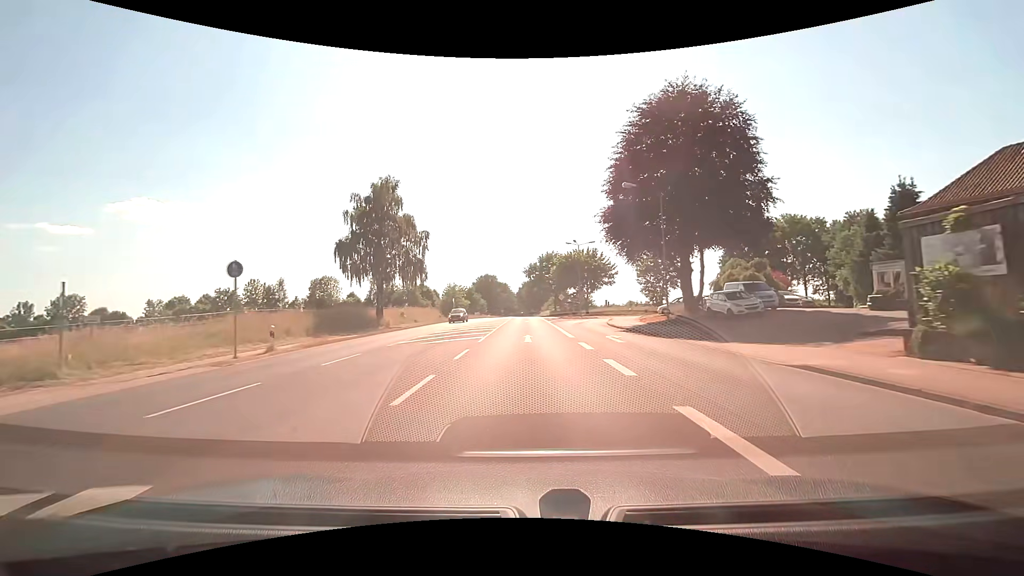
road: primary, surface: asphalt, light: Day
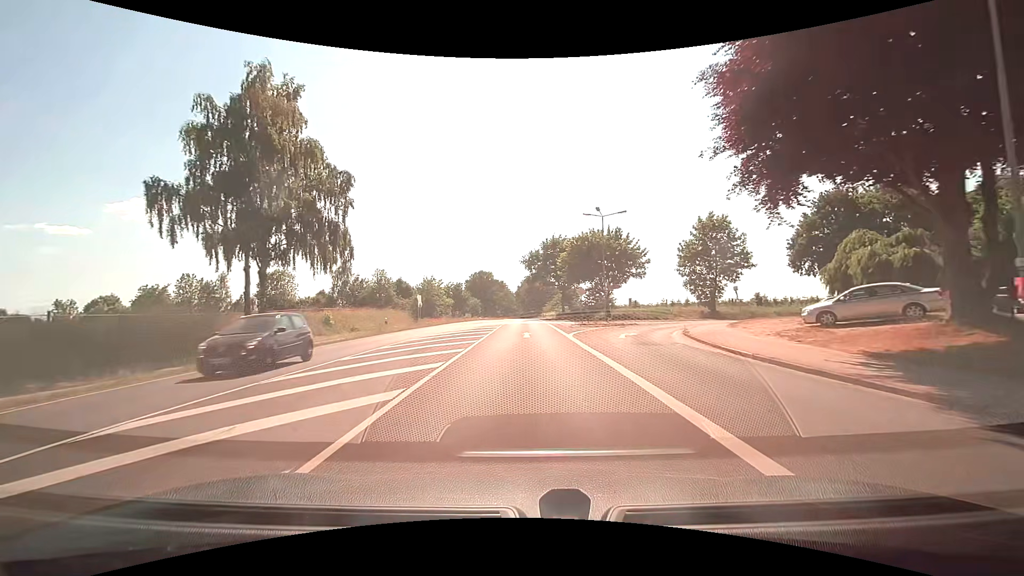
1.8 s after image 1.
(0.0, +22.8) m; 0°
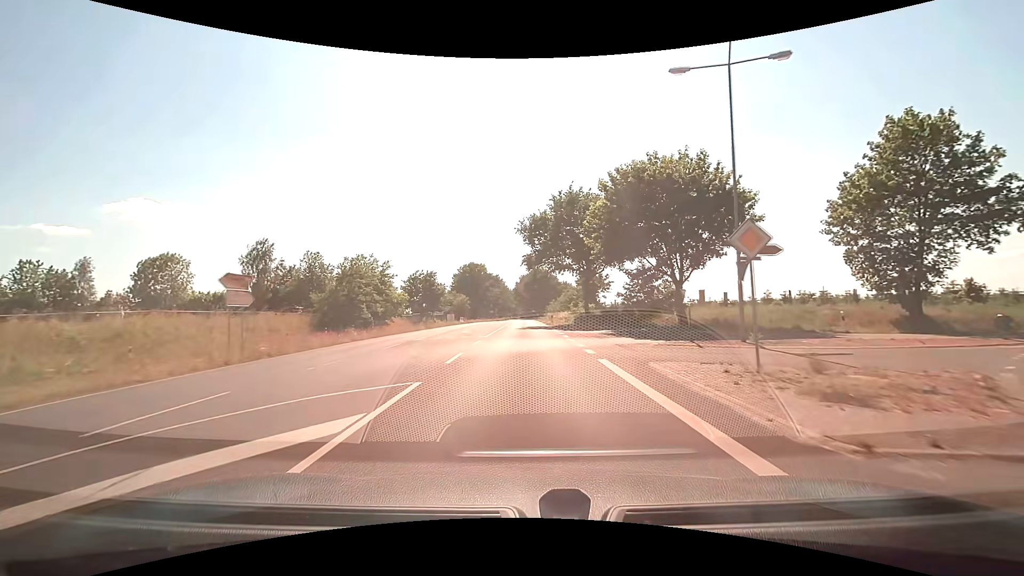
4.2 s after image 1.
(0.0, +30.4) m; 0°
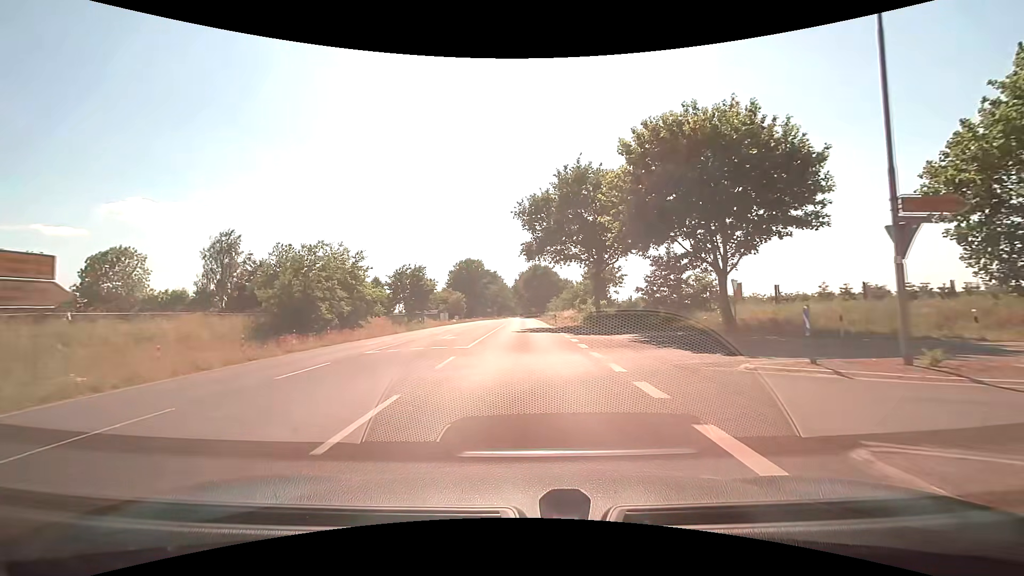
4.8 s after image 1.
(0.0, +7.6) m; 0°
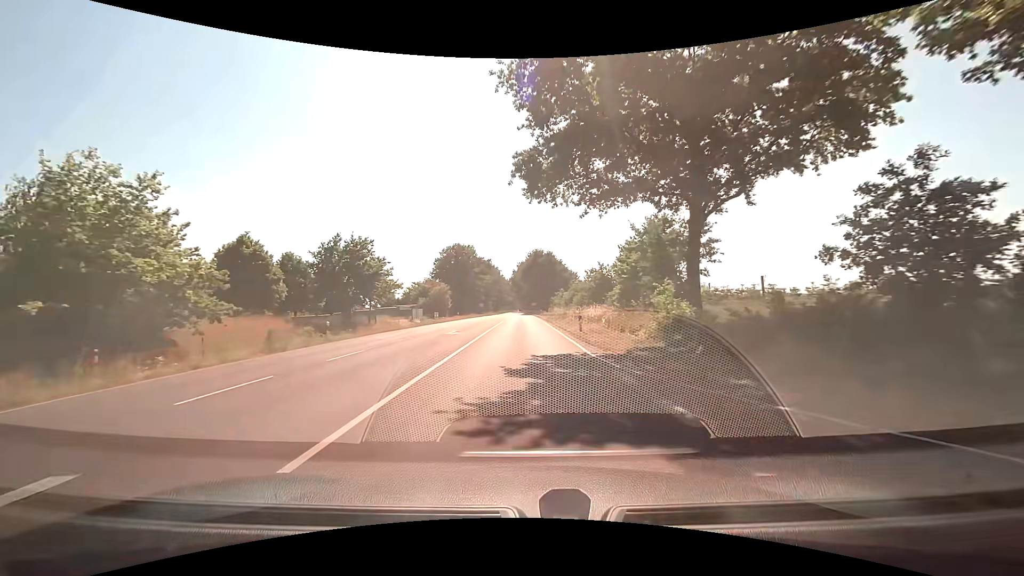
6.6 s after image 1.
(0.0, +23.0) m; 0°
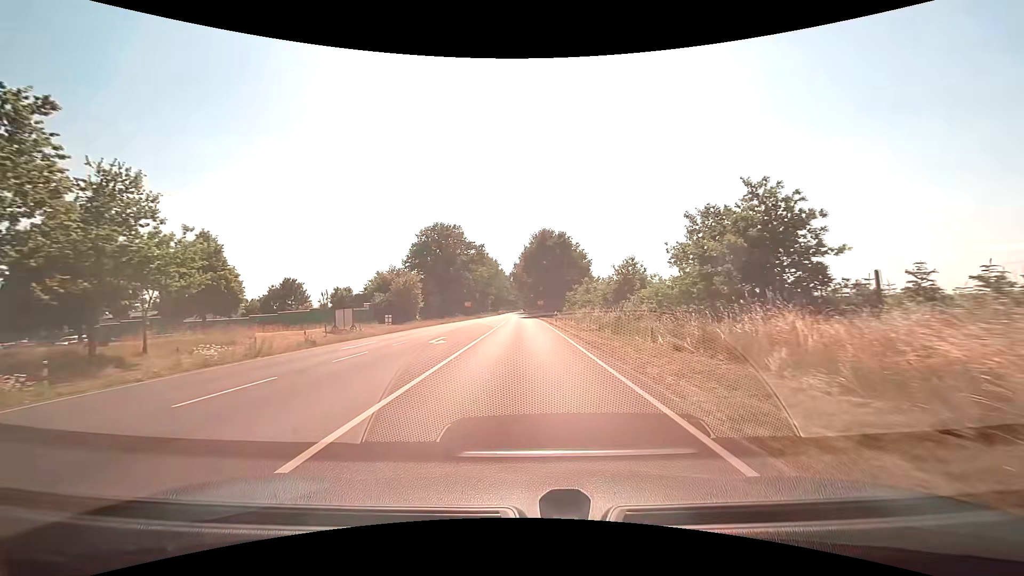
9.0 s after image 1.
(-0.1, +30.8) m; 0°
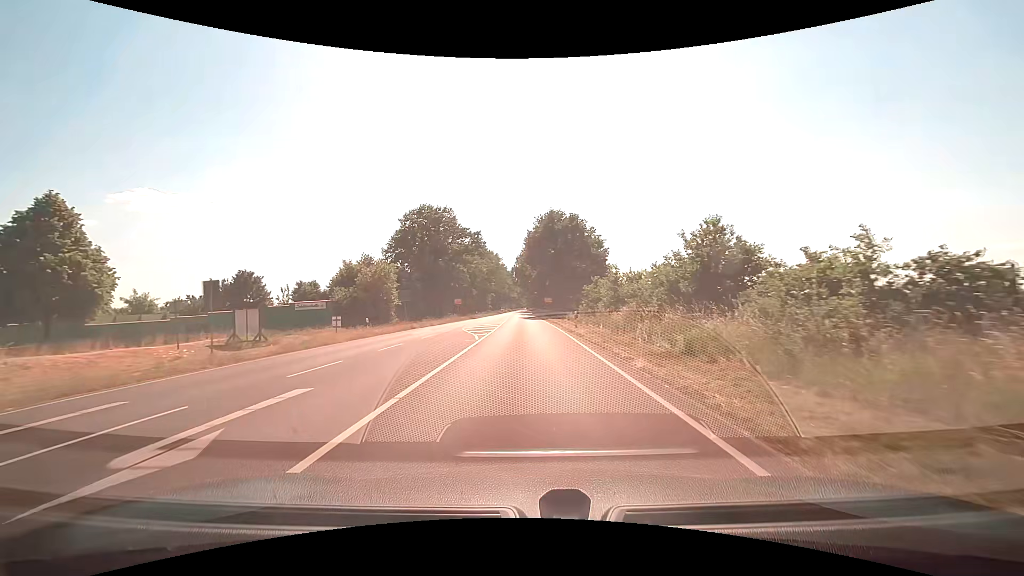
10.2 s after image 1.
(-0.1, +15.4) m; -1°
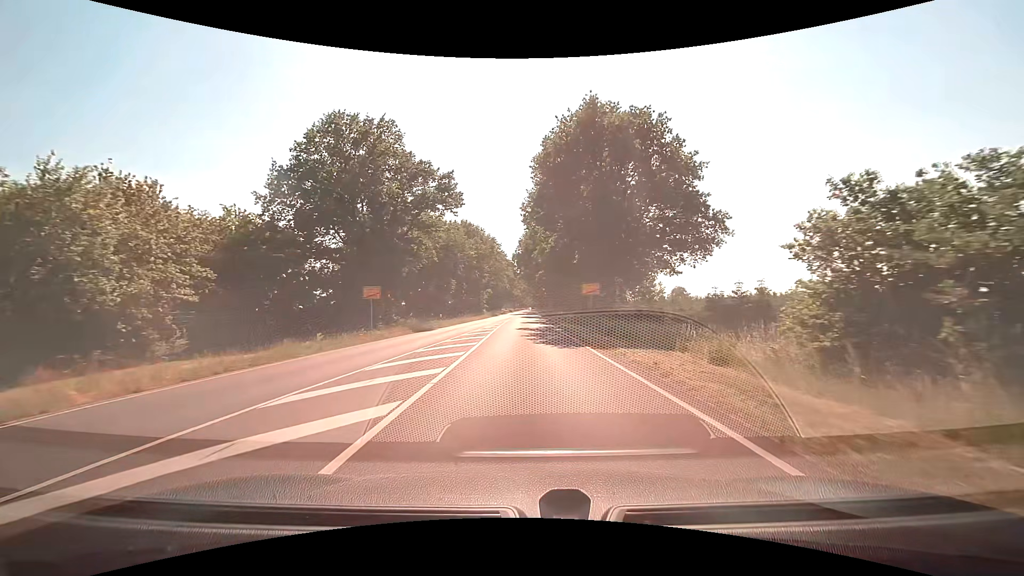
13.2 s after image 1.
(-0.3, +38.3) m; -1°
(0, +10) (0, +20) (0, +30) (0, +40) (0, +50) (0, +60) (0, +70) (0, +80) (0, +90) (0, +100) m
